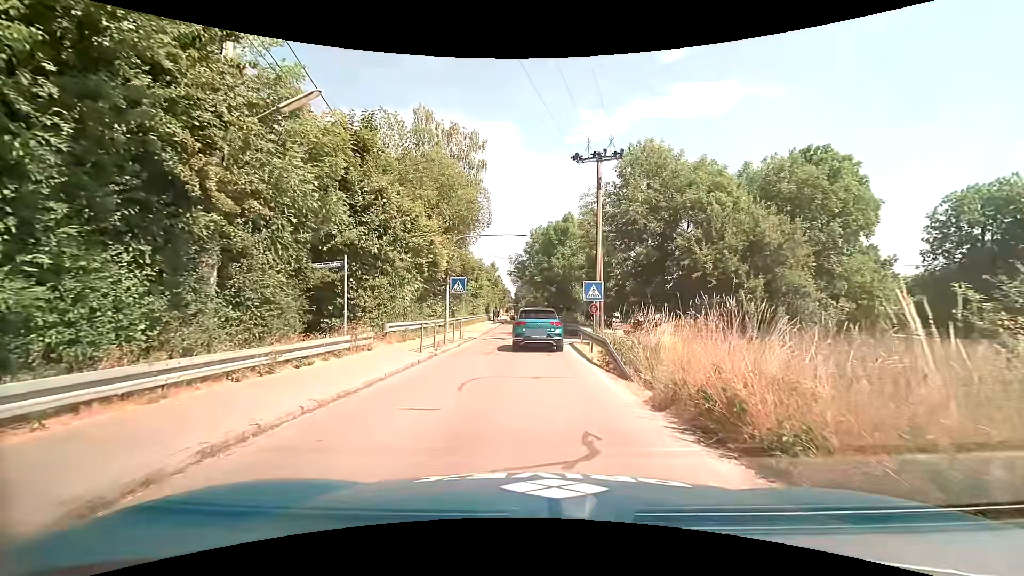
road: unclassified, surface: asphalt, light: Day
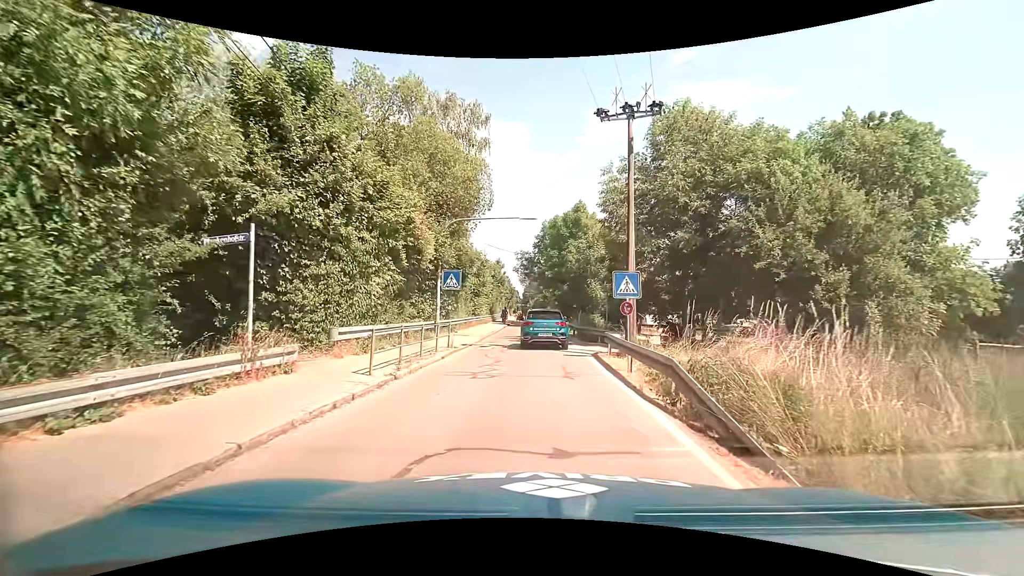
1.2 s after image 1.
(0.0, +5.5) m; -1°
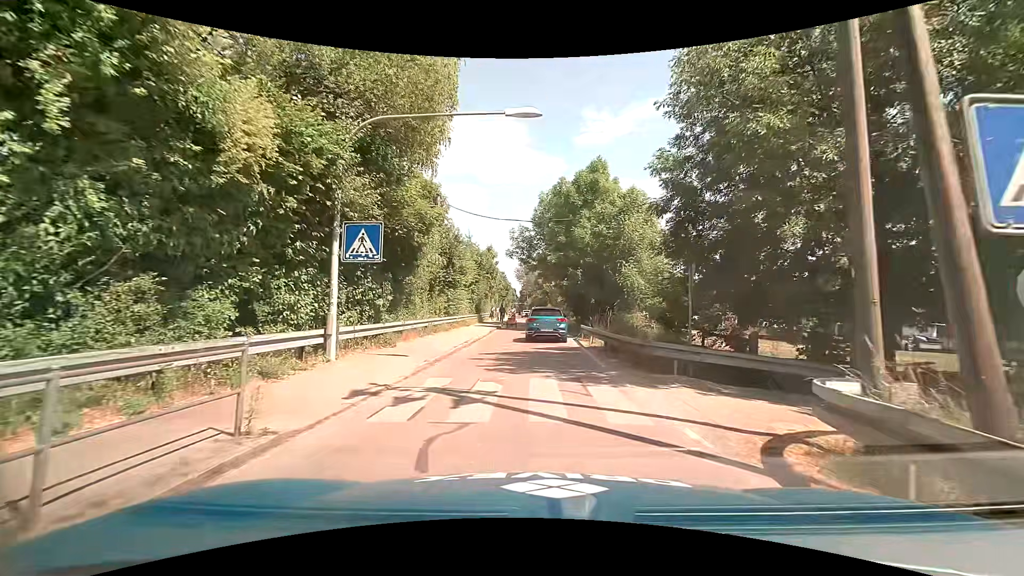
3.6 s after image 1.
(0.0, +12.7) m; 0°
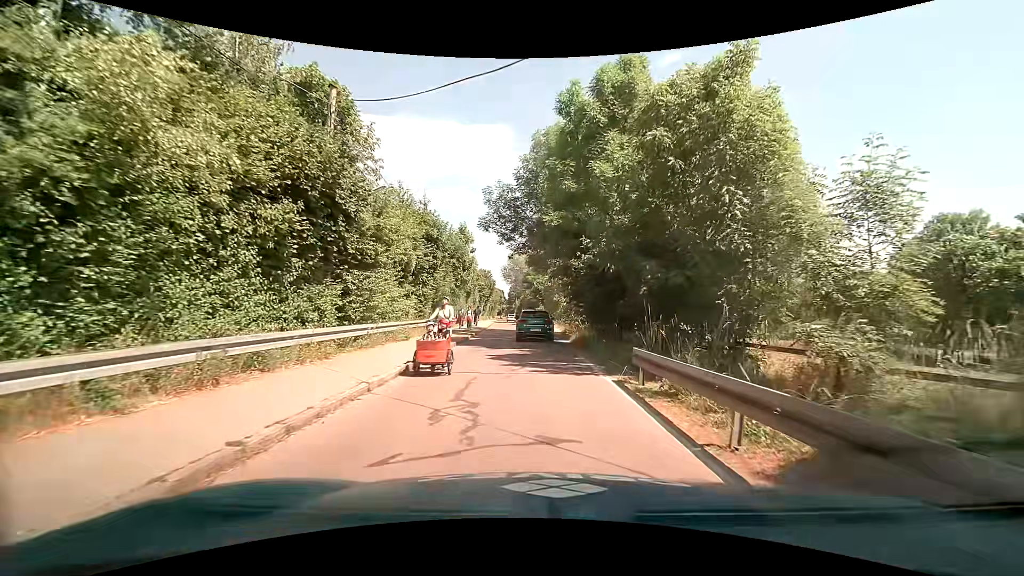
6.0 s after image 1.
(+0.4, +14.8) m; +2°
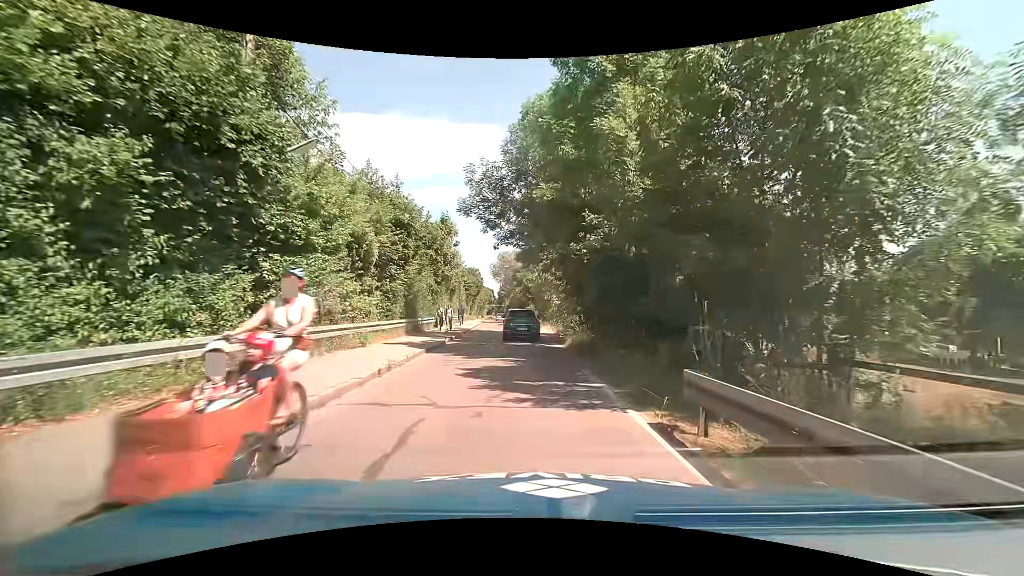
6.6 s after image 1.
(+0.1, +4.0) m; +2°
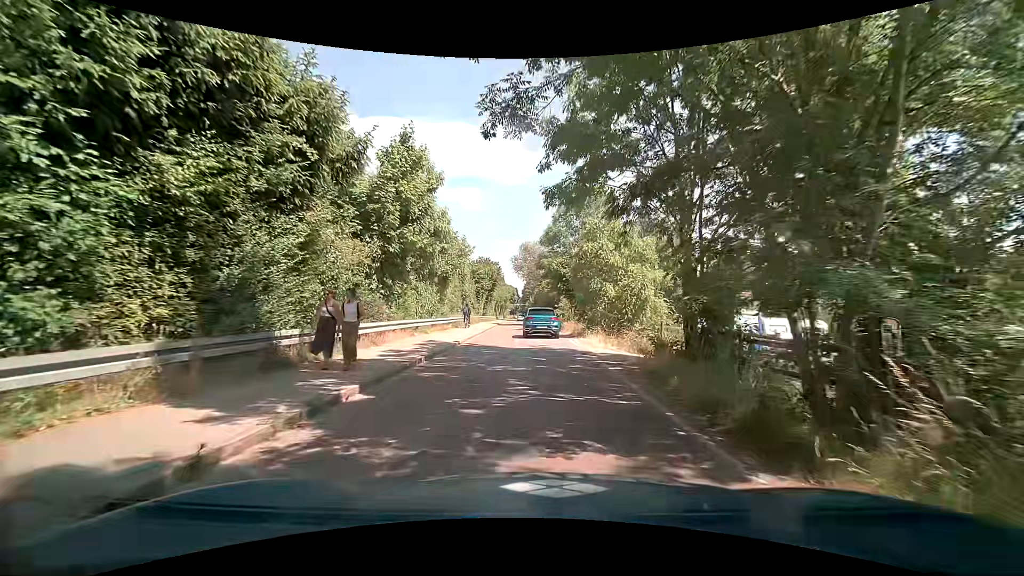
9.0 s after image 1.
(-0.6, +17.1) m; -1°
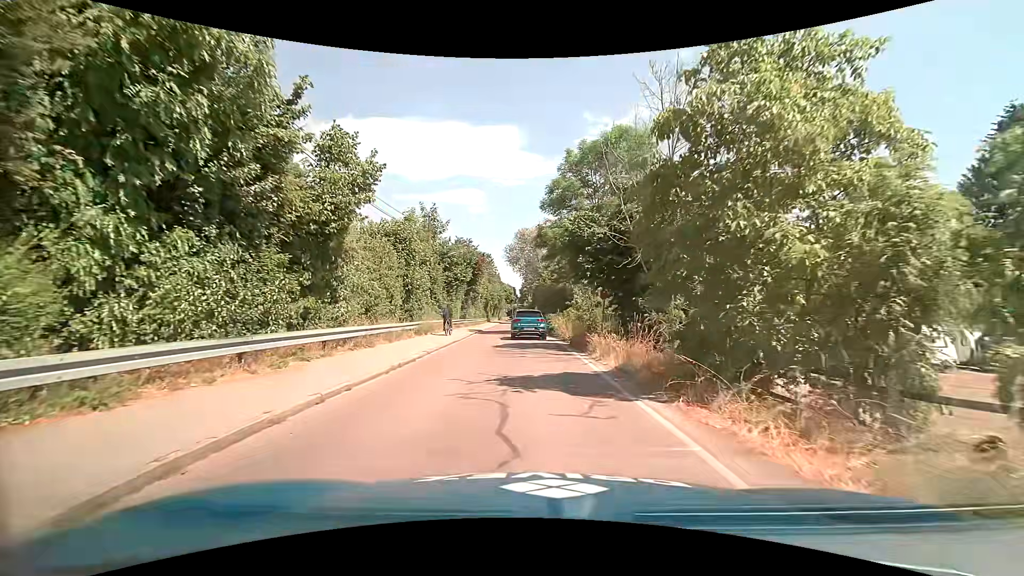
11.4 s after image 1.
(-0.4, +17.6) m; -2°
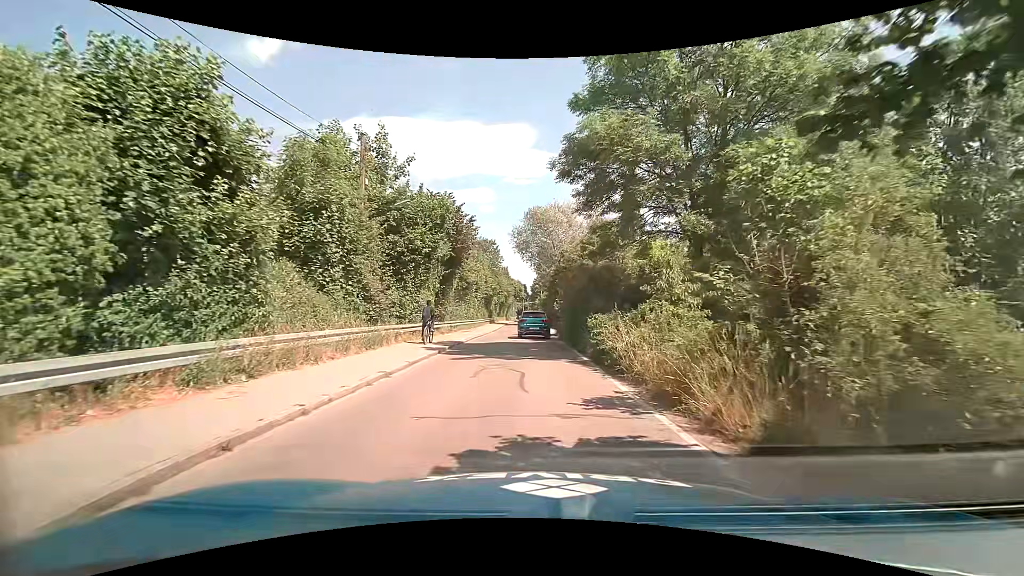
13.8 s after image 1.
(-0.2, +17.0) m; -1°
(0, +10) (0, +20) (-1, +30) (-1, +40) (-1, +50) (-1, +60) (-1, +70) (-1, +80) (-1, +90) (-1, +100) m
